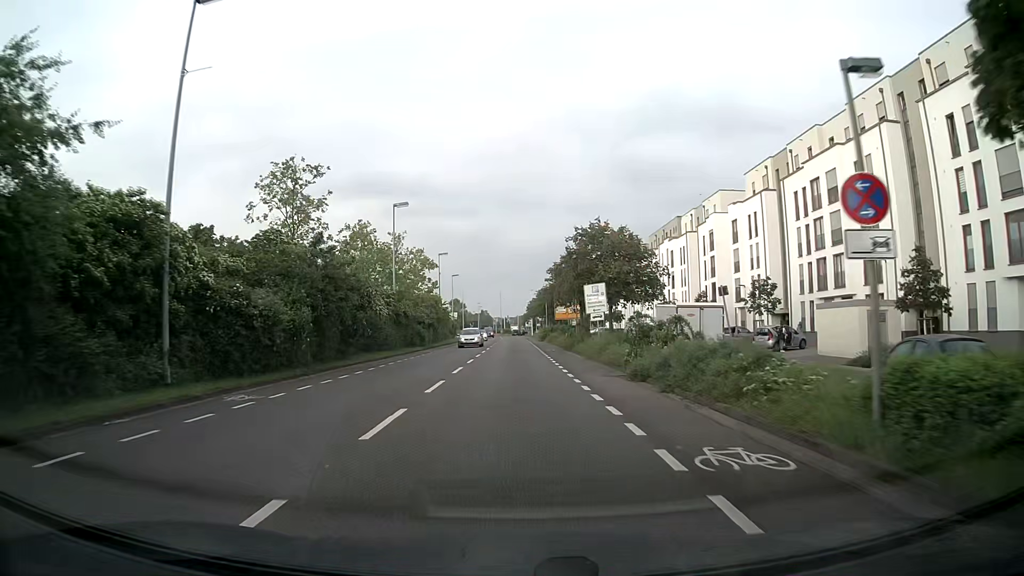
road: secondary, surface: asphalt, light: Day
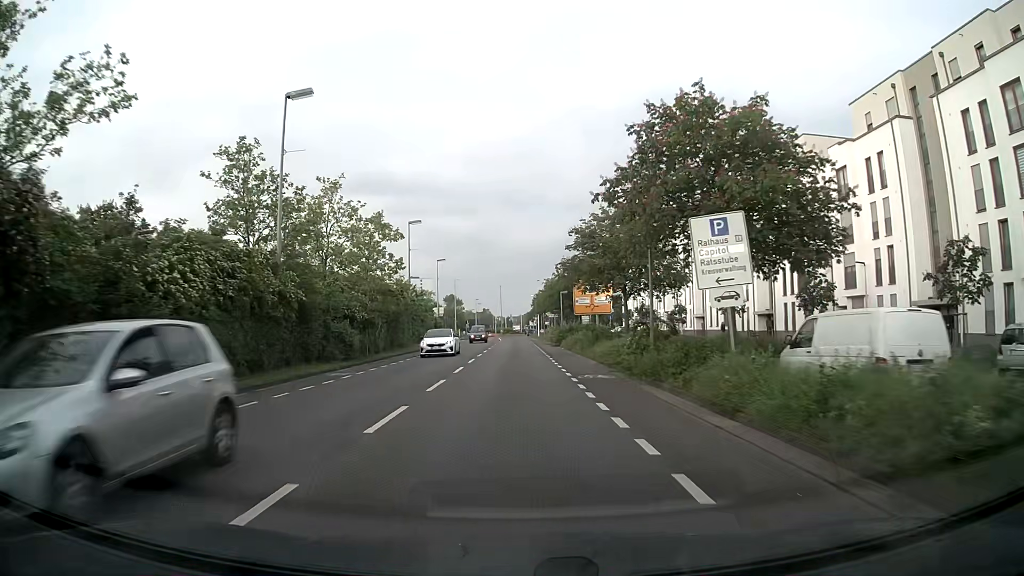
(+0.1, +23.6) m; 0°
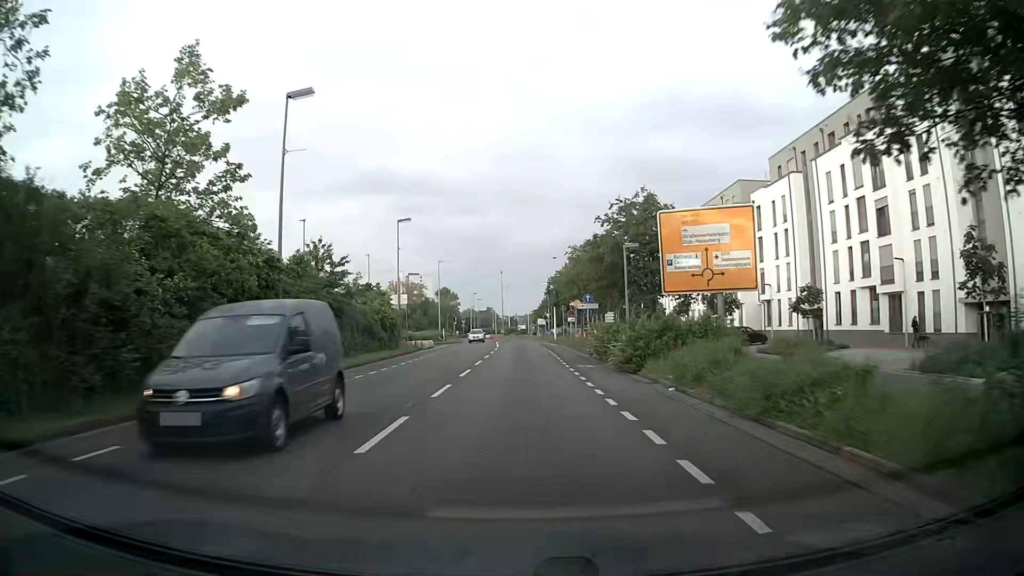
(-0.2, +31.7) m; -1°
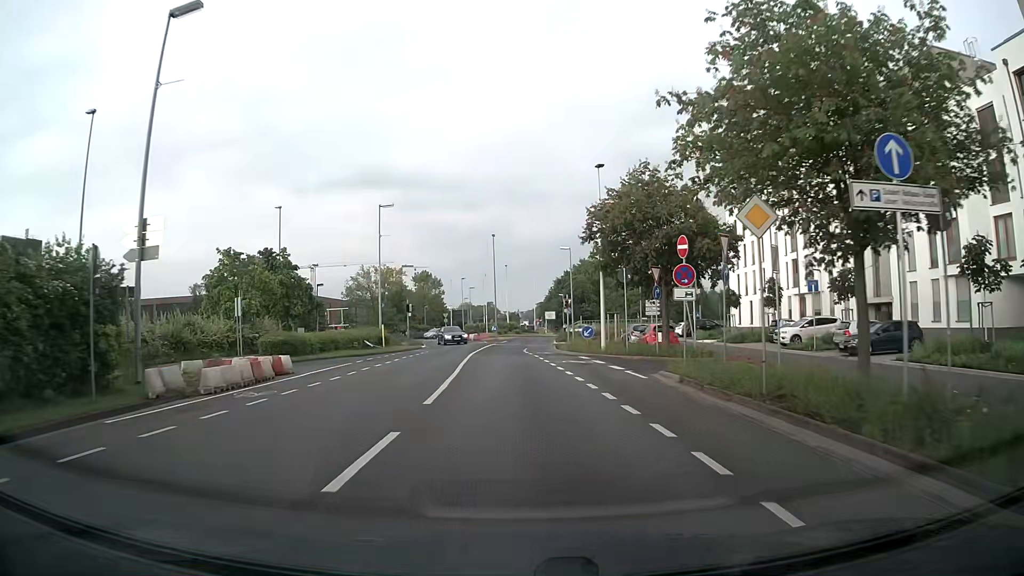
(+0.3, +38.0) m; 0°
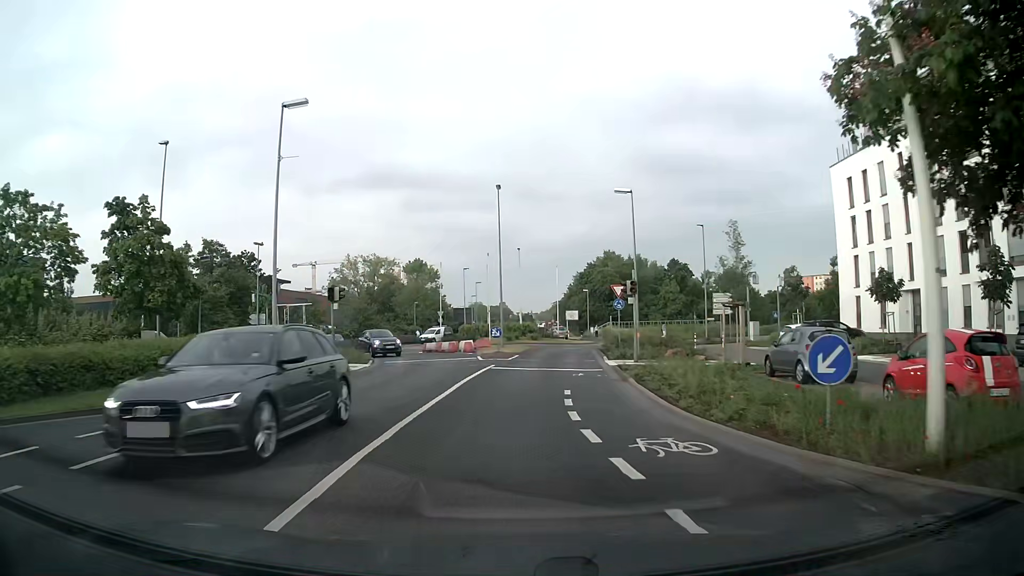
(-0.3, +23.8) m; -1°
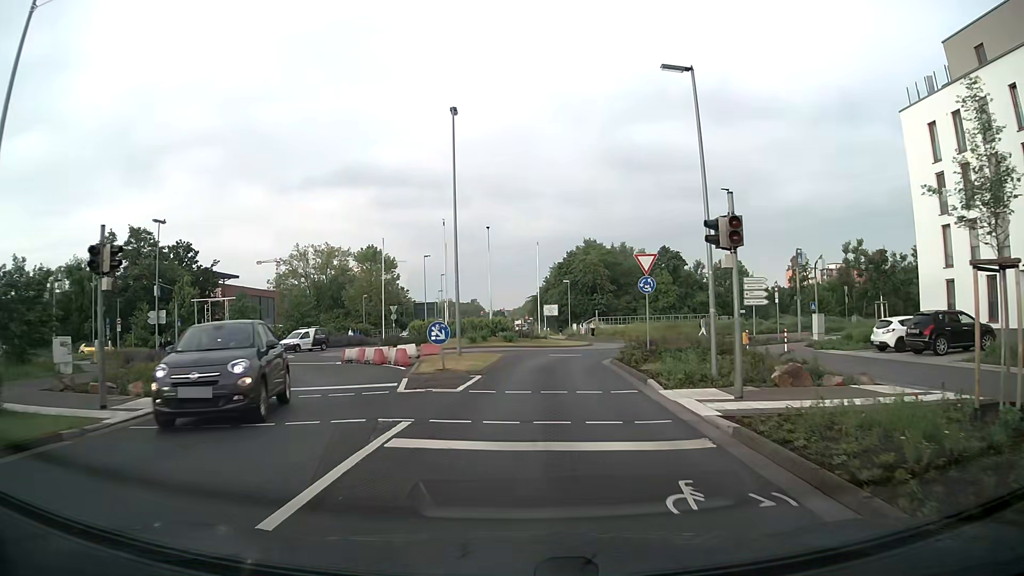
(+0.2, +14.7) m; +3°
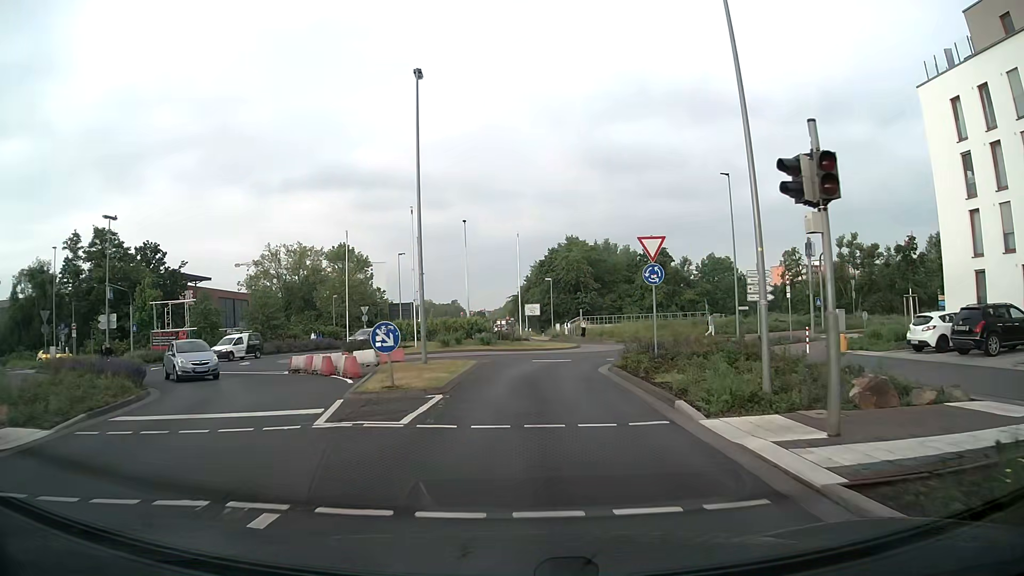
(0.0, +4.5) m; +1°
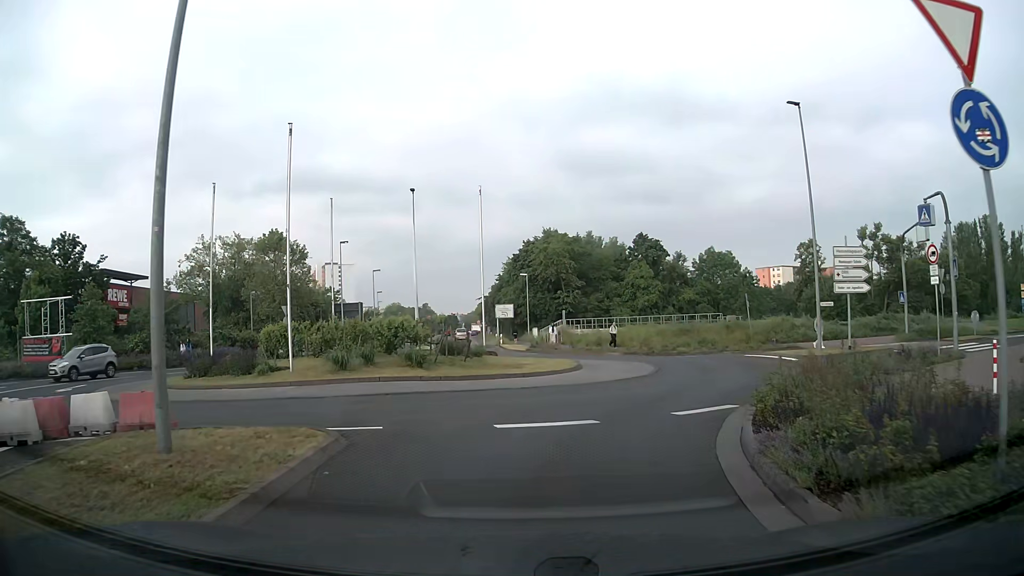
(+0.3, +15.0) m; +1°
(+1, +10) (+5, +19) (+6, +29) (+1, +38) (-2, +47) (-4, +57) (-5, +67) (-5, +77) (-6, +87) (-7, +97) m
